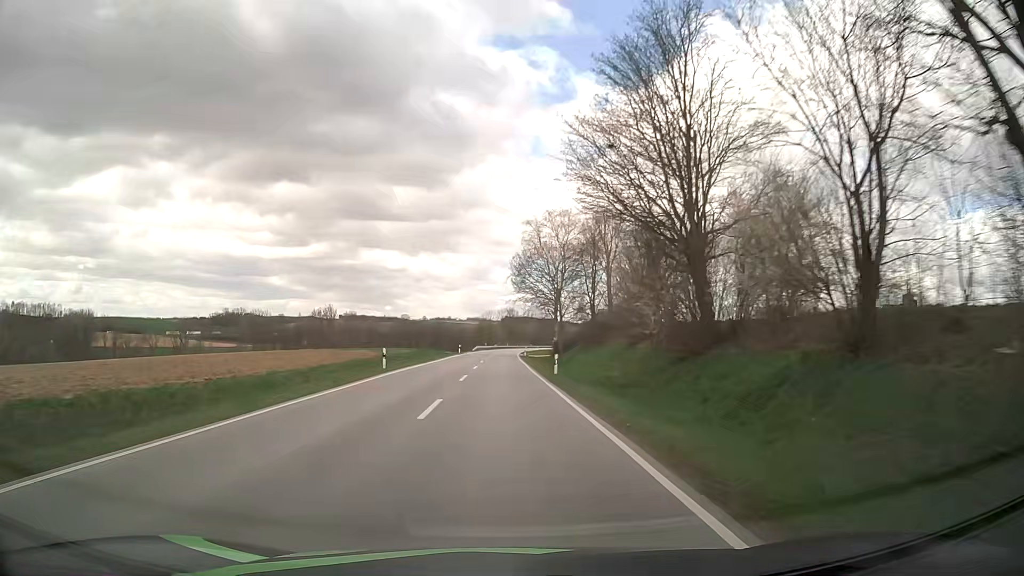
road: secondary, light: Day
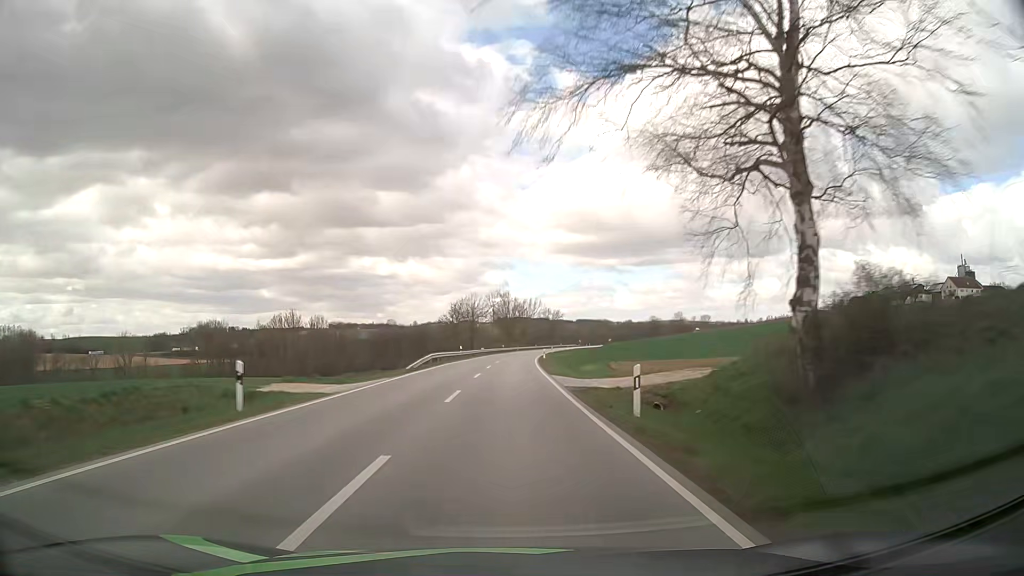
(-0.3, +68.2) m; 0°
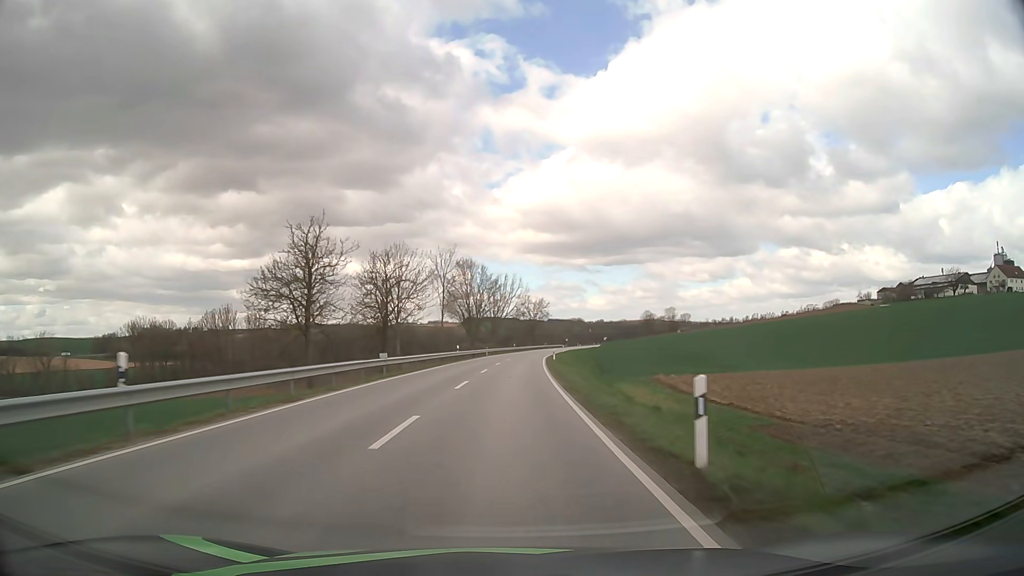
(+1.2, +55.6) m; +3°
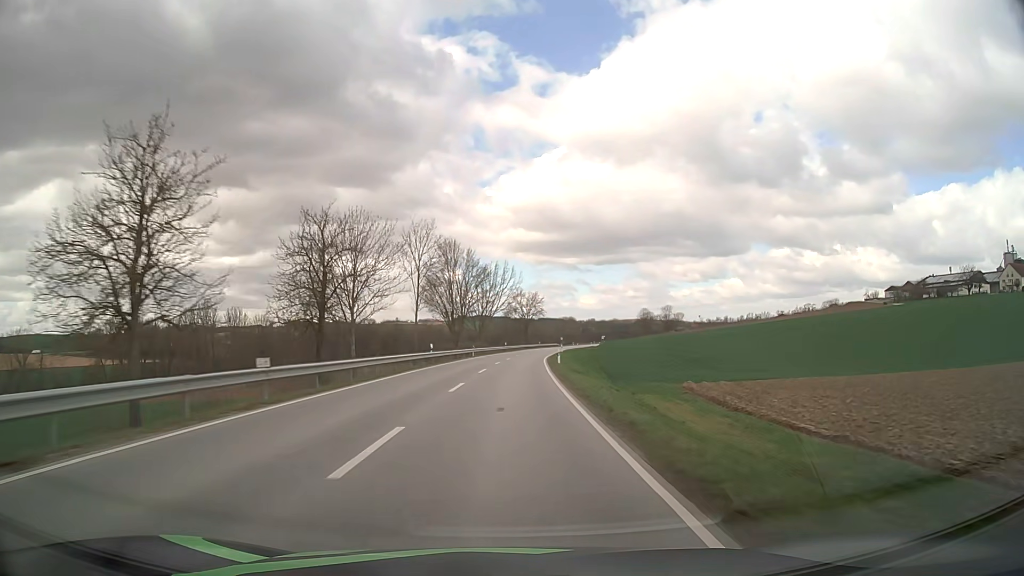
(+0.1, +14.1) m; +1°
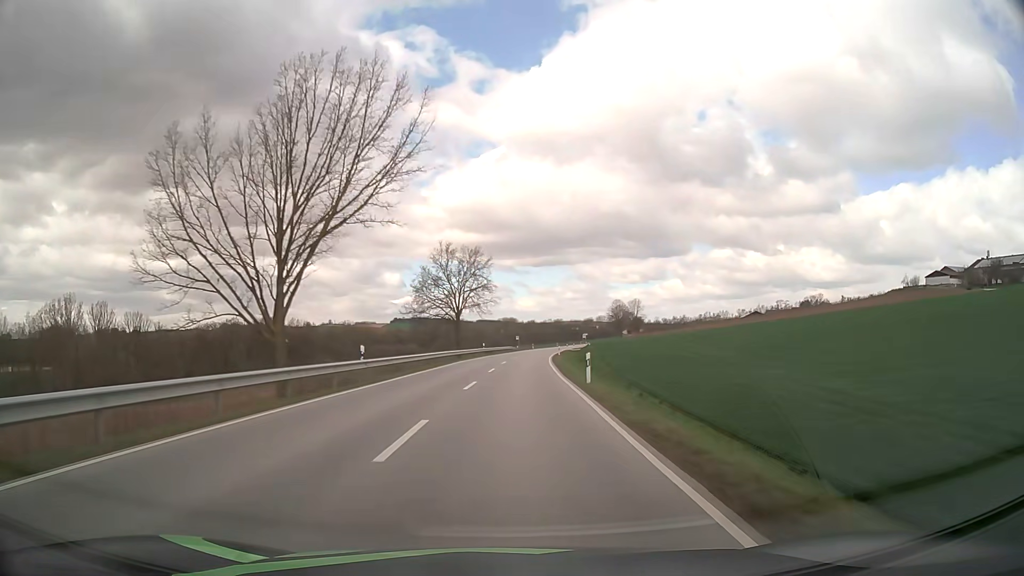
(+2.7, +71.1) m; +5°
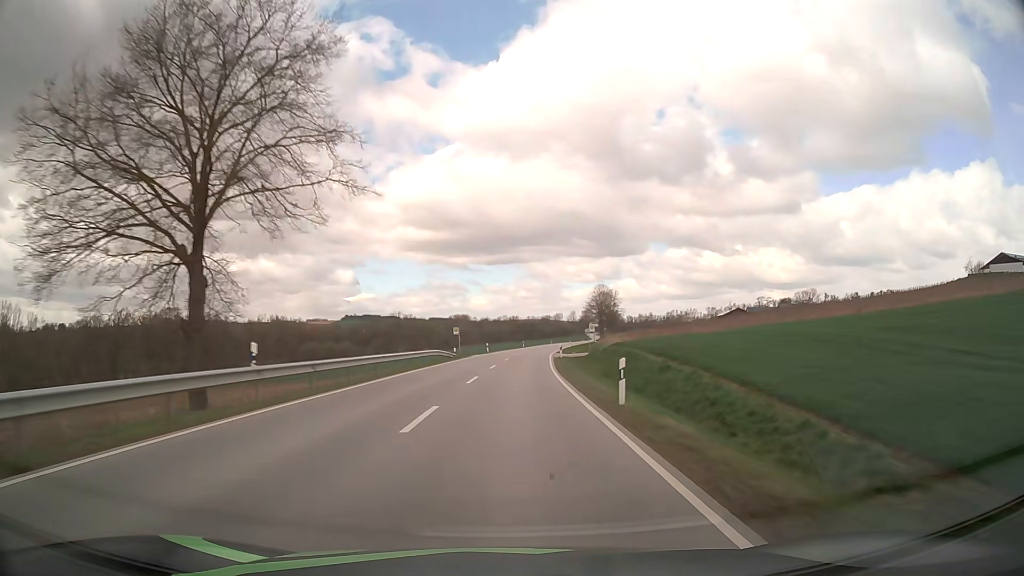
(+2.1, +57.8) m; +4°
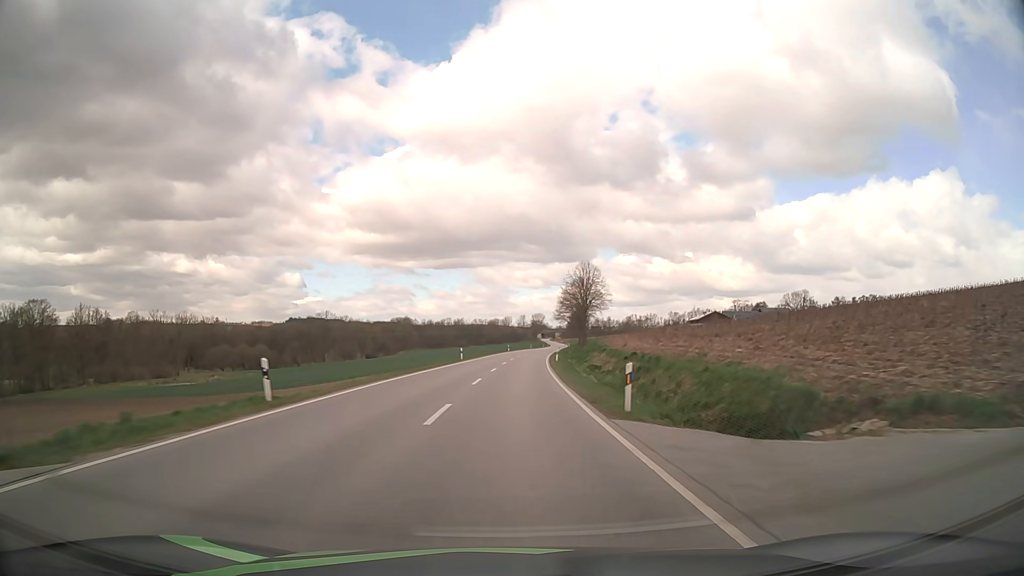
(+2.1, +58.5) m; +4°
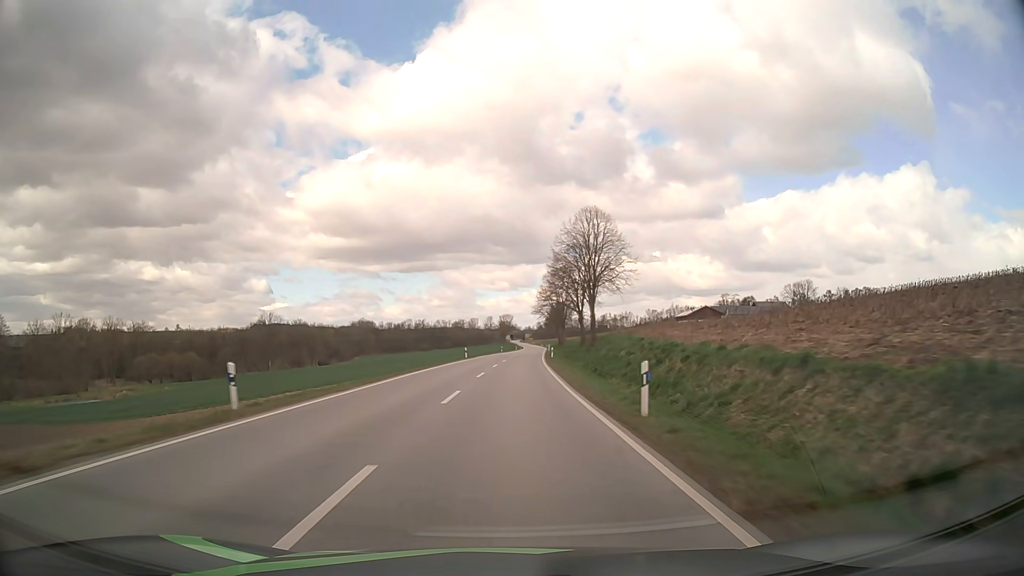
(+1.1, +44.3) m; +3°
(0, +10) (0, +20) (0, +30) (+1, +40) (+1, +50) (+2, +60) (+2, +70) (+3, +80) (+4, +90) (+4, +100) m
